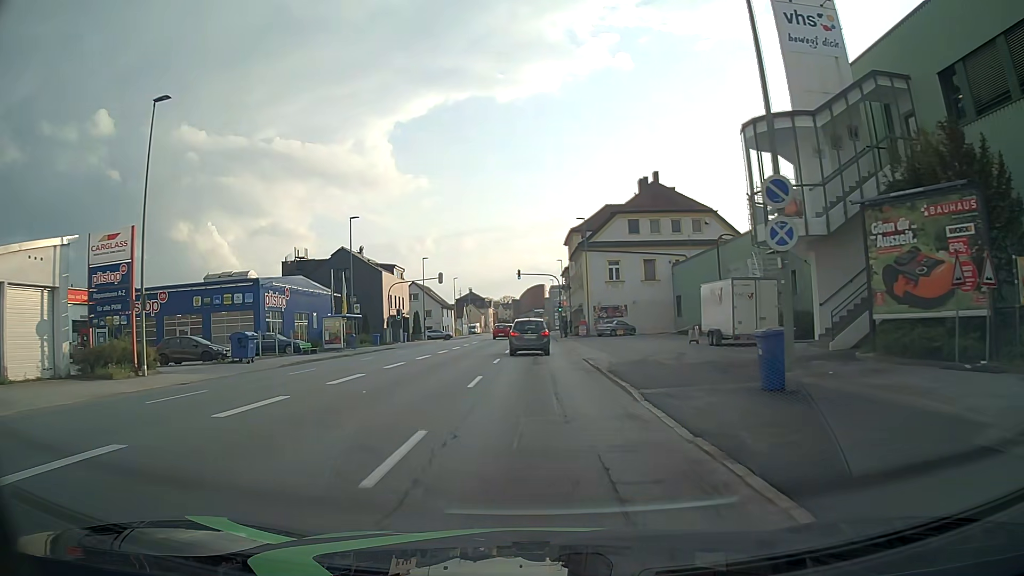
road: tertiary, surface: asphalt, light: Day
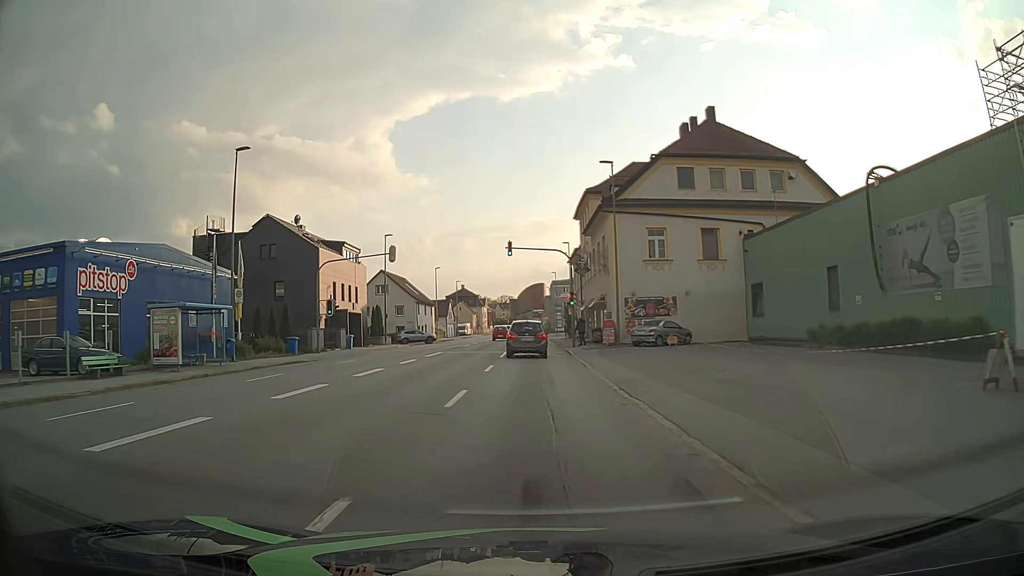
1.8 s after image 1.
(+0.1, +21.4) m; +1°
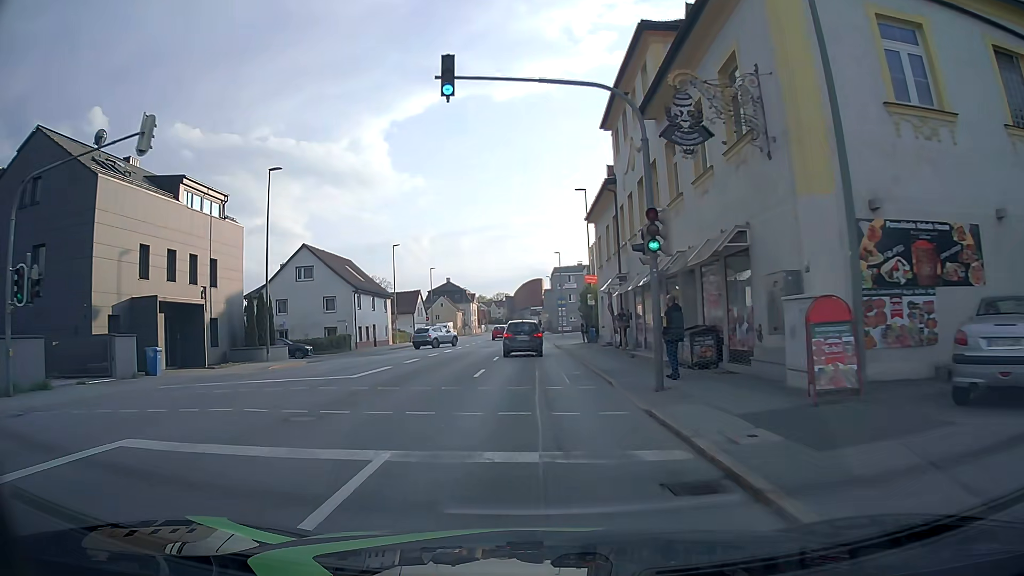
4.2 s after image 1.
(-0.1, +28.3) m; 0°
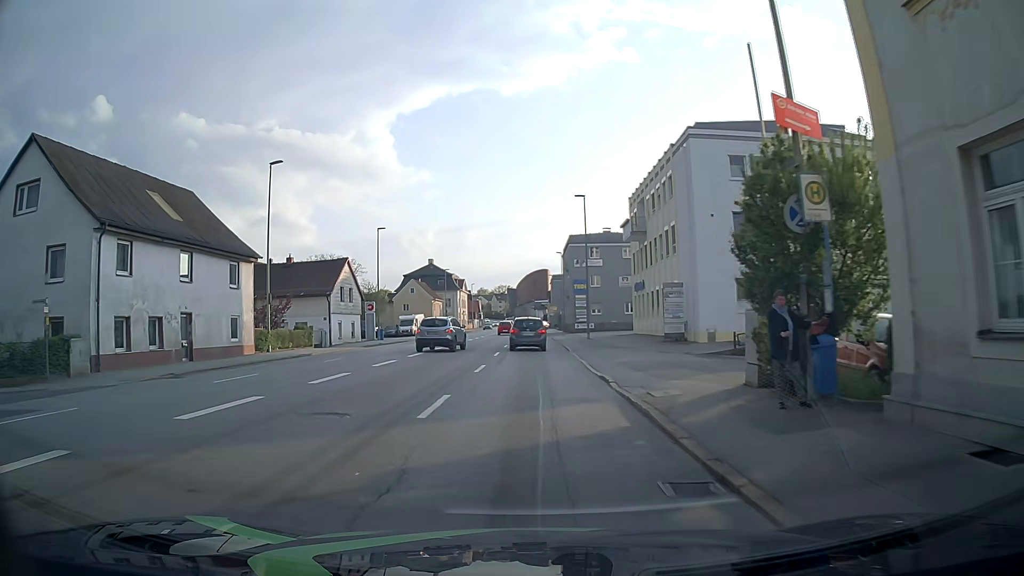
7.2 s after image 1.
(-0.1, +35.4) m; 0°
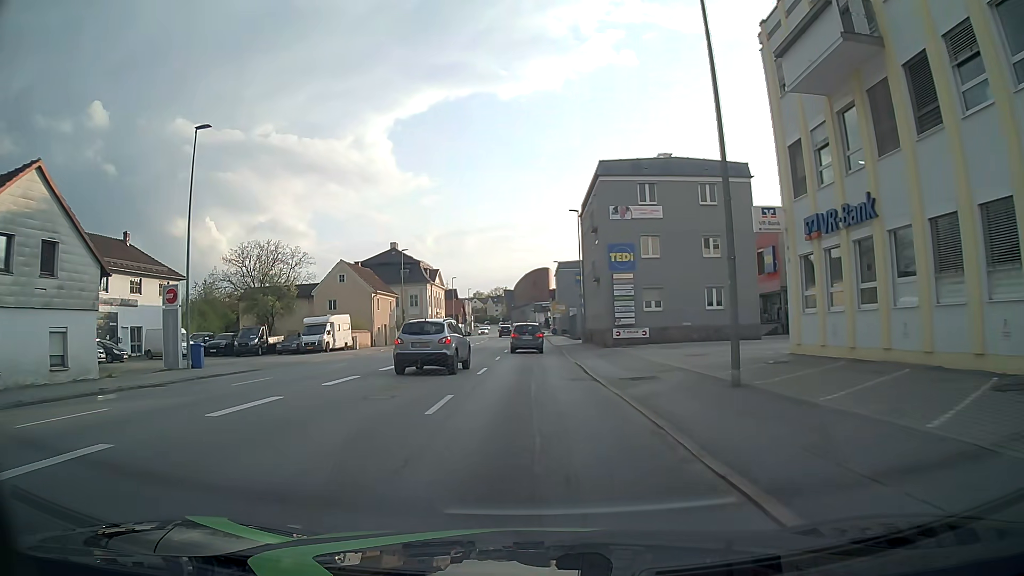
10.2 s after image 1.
(-0.1, +35.0) m; 0°
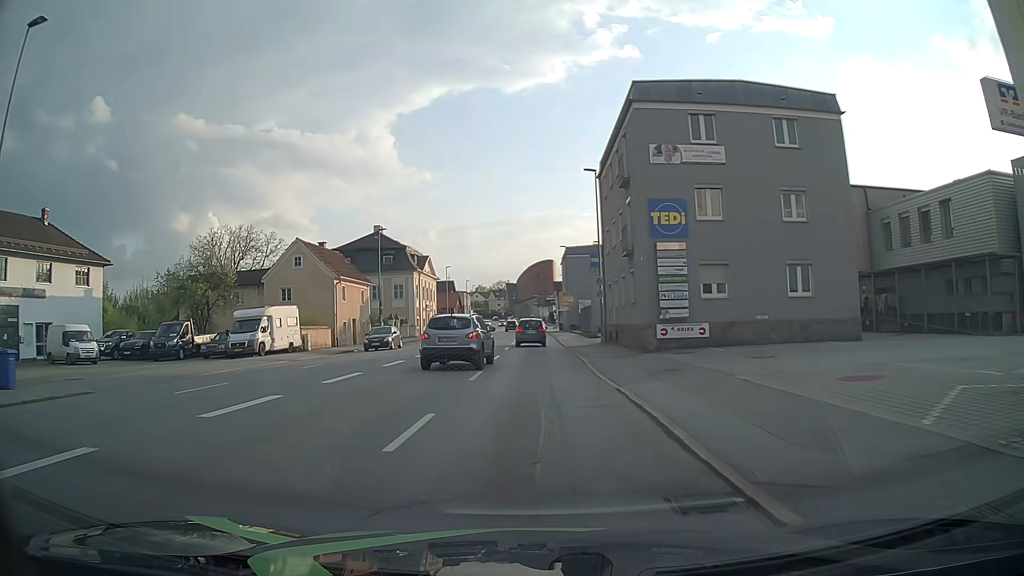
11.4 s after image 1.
(0.0, +12.4) m; 0°
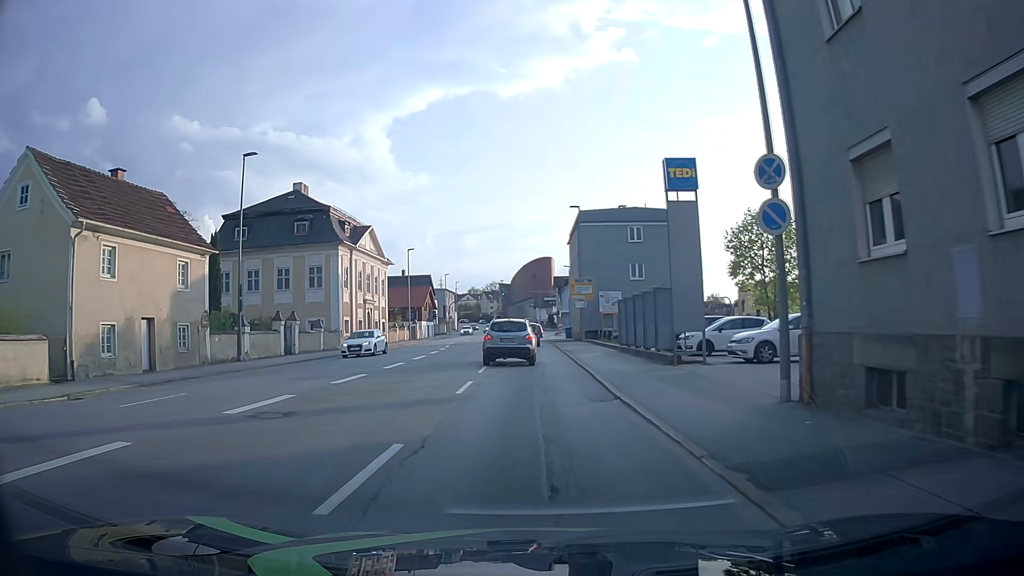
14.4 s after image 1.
(0.0, +29.3) m; 0°
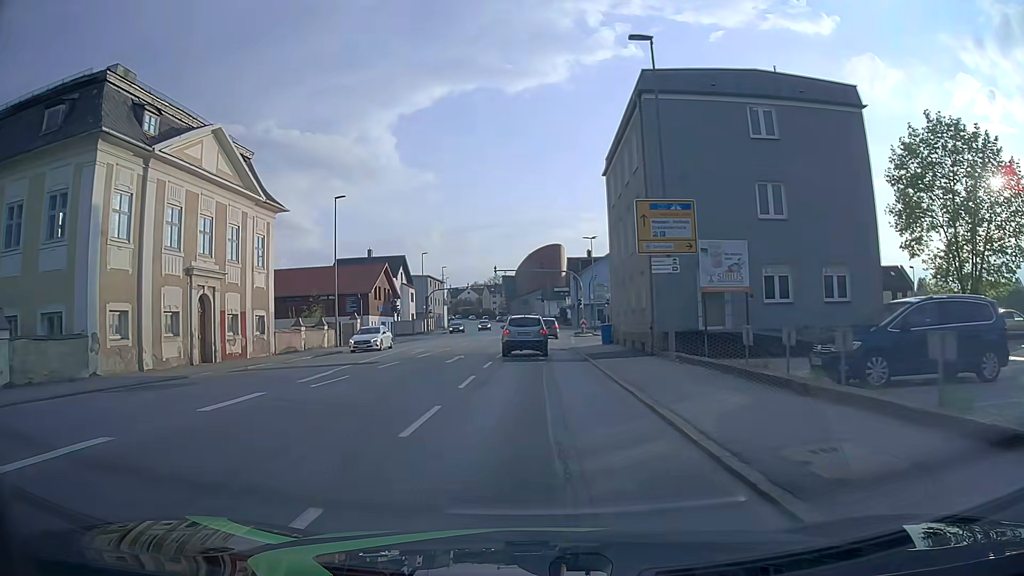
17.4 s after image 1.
(0.0, +30.4) m; 0°
(0, +10) (0, +20) (0, +30) (0, +40) (+3, +50) (+9, +58) (+17, +64) (+26, +68) (+36, +70) (+46, +70) m
